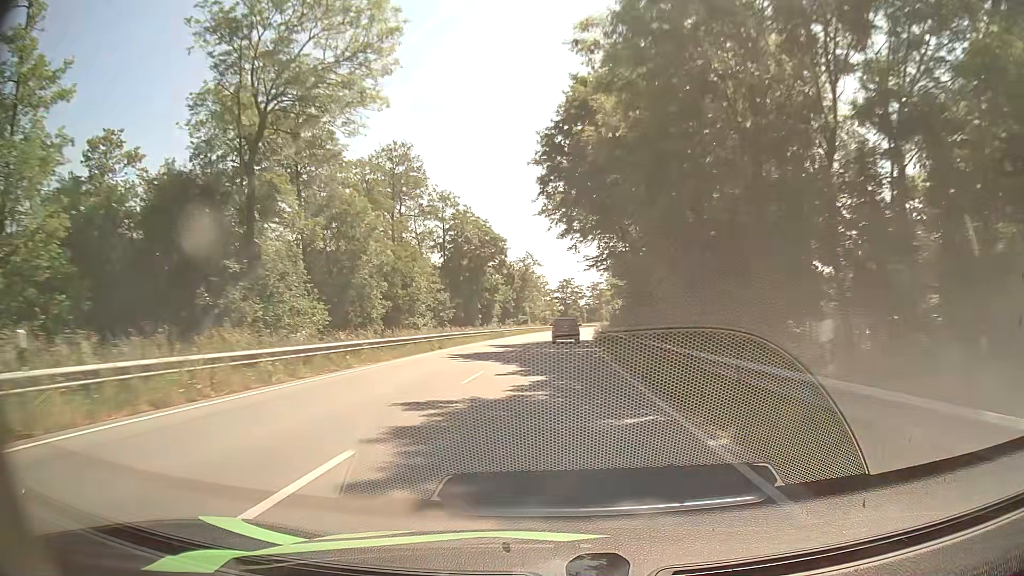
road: primary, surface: asphalt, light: Day
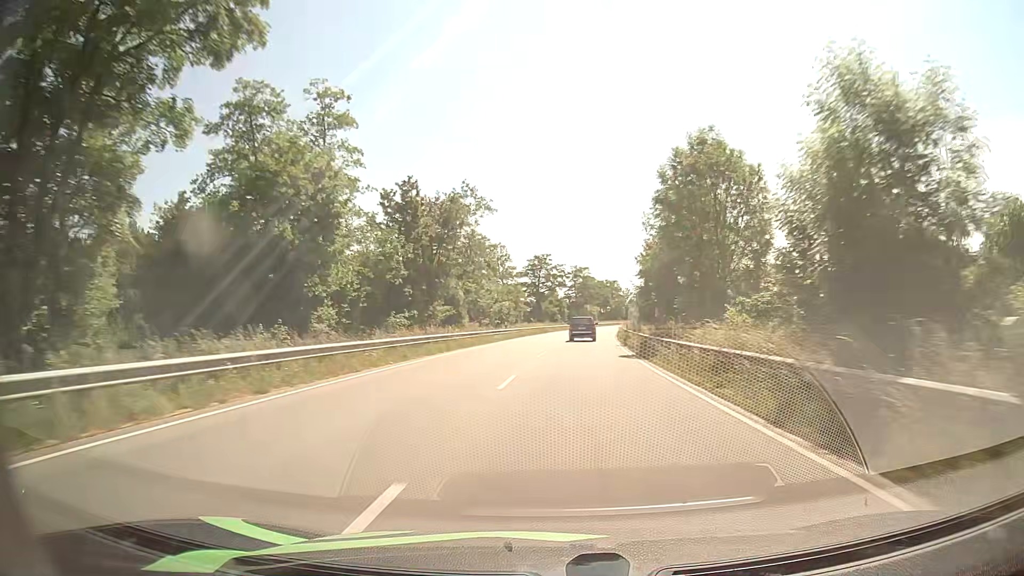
(+1.0, +61.0) m; +2°
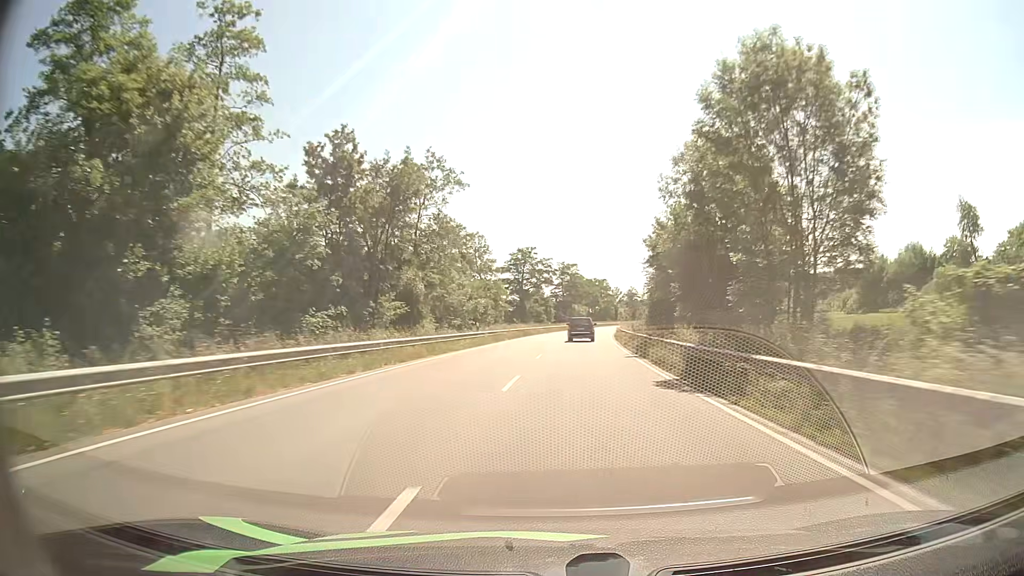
(+0.1, +12.0) m; +2°
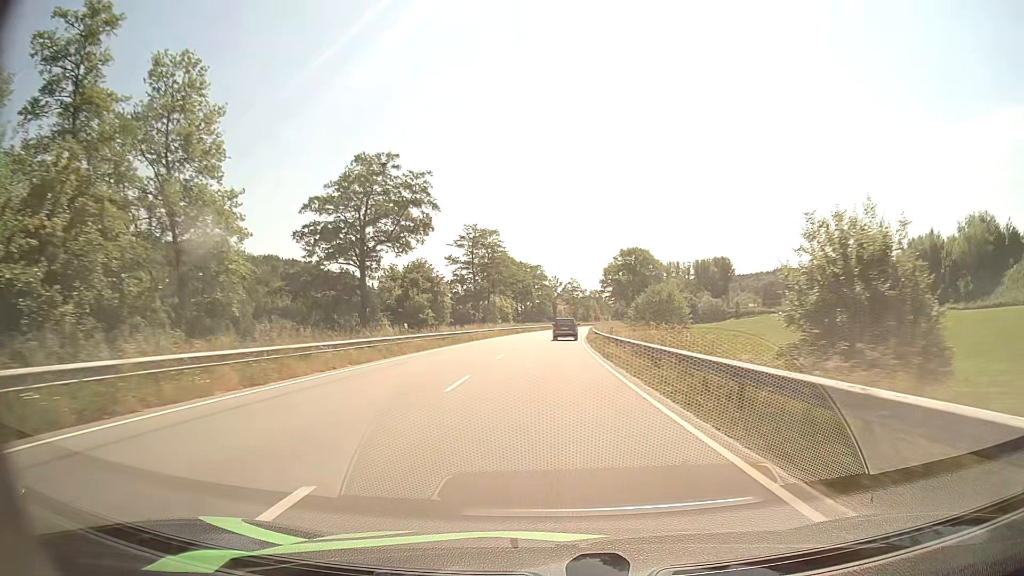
(+3.2, +59.5) m; +6°
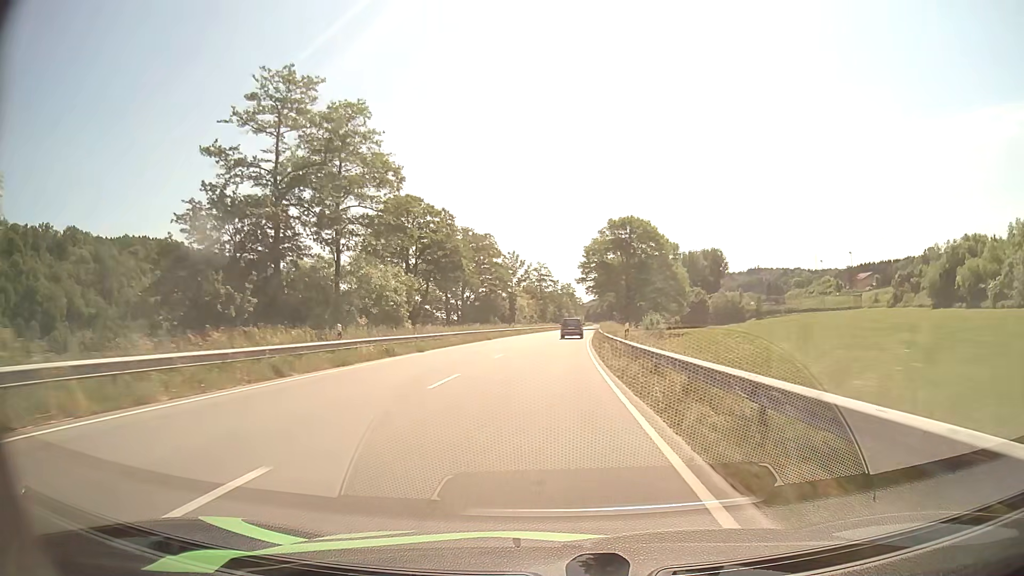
(+1.7, +58.9) m; +3°
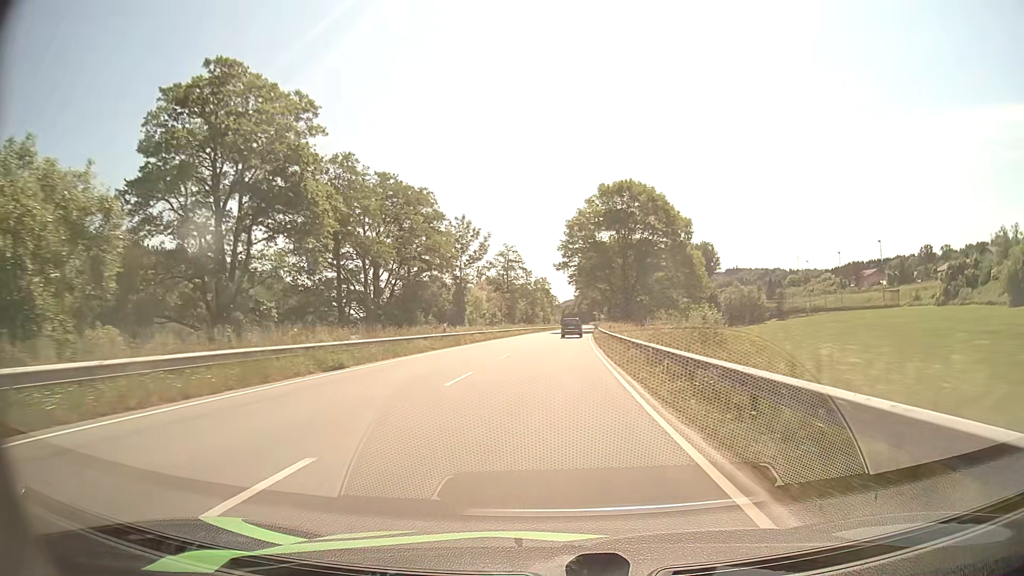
(+0.5, +35.2) m; +2°
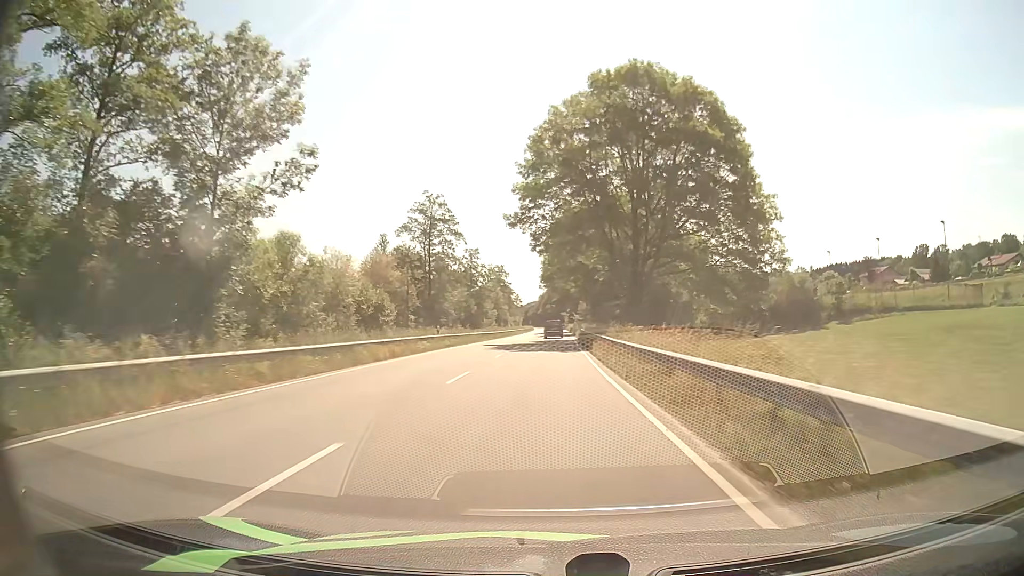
(+1.3, +46.6) m; +3°
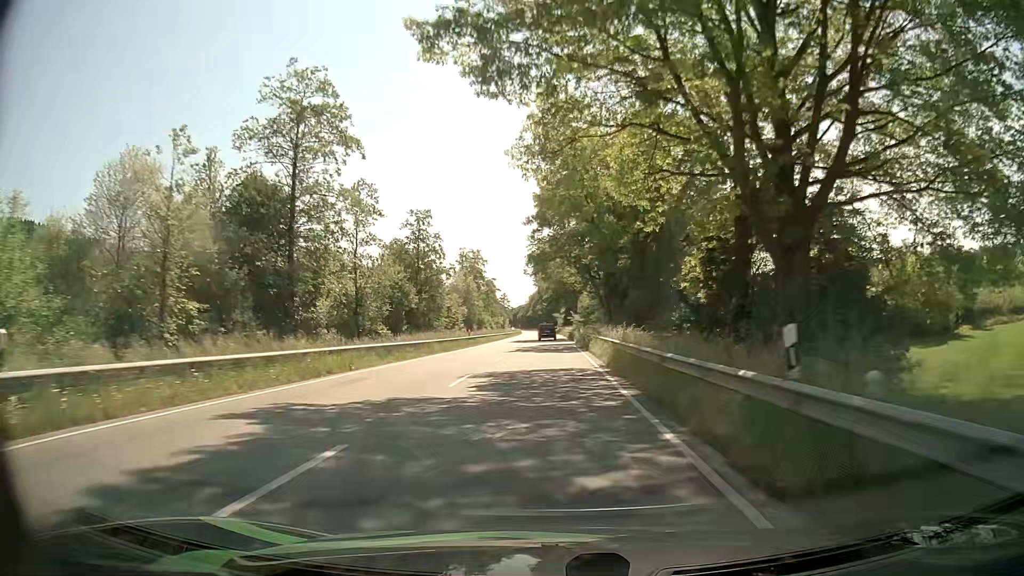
(+0.2, +35.8) m; +1°
(0, +10) (0, +20) (0, +30) (0, +40) (0, +50) (0, +60) (0, +70) (-1, +80) (-1, +90) (-1, +100) m
